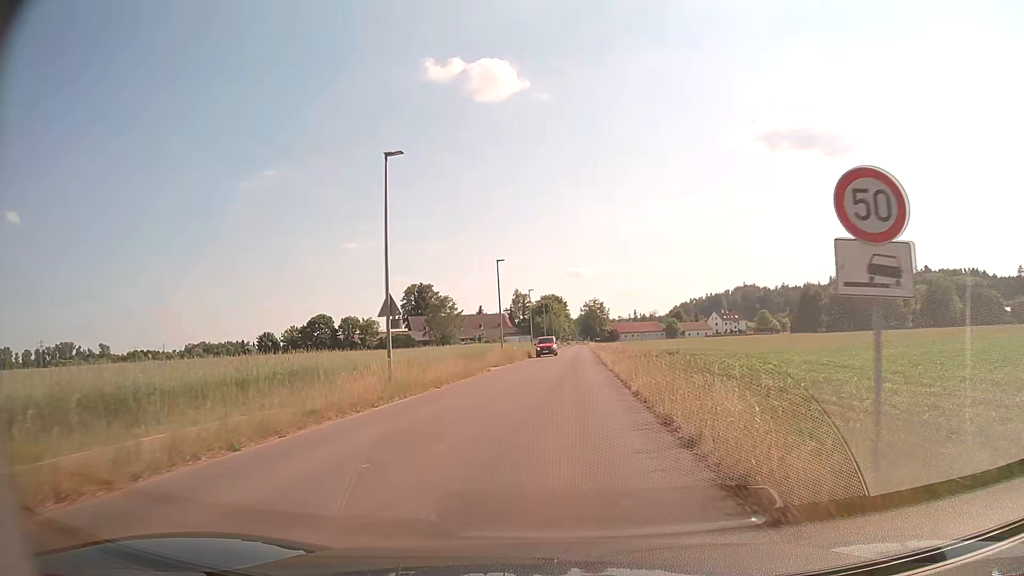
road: tertiary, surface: asphalt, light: Day
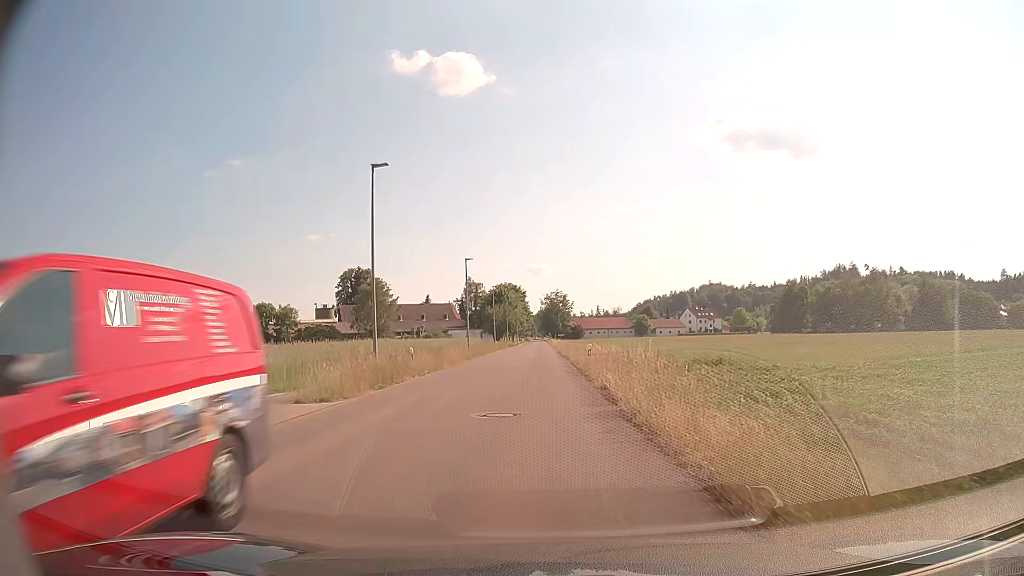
(+1.1, +27.4) m; +3°
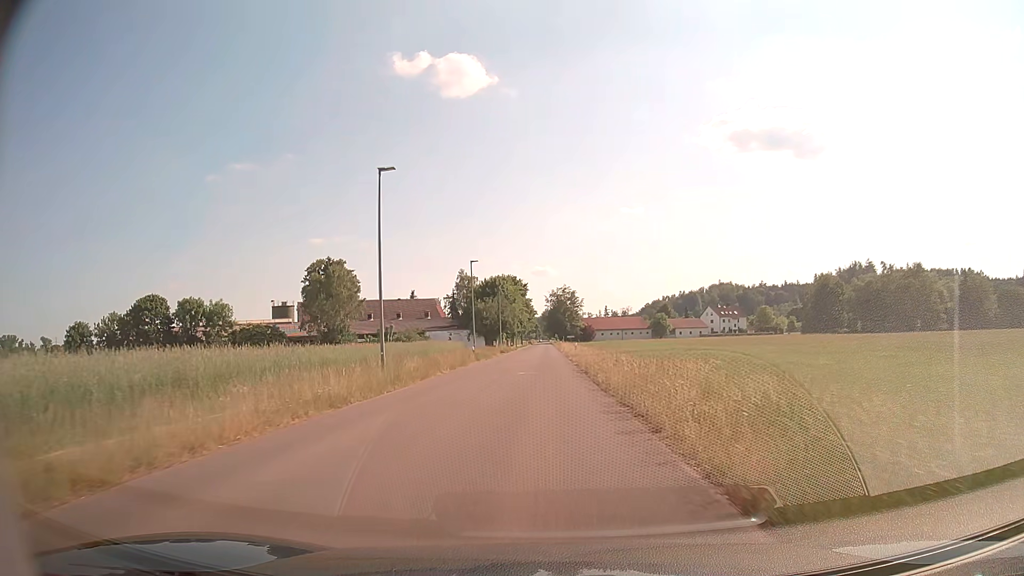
(-0.3, +29.6) m; -1°
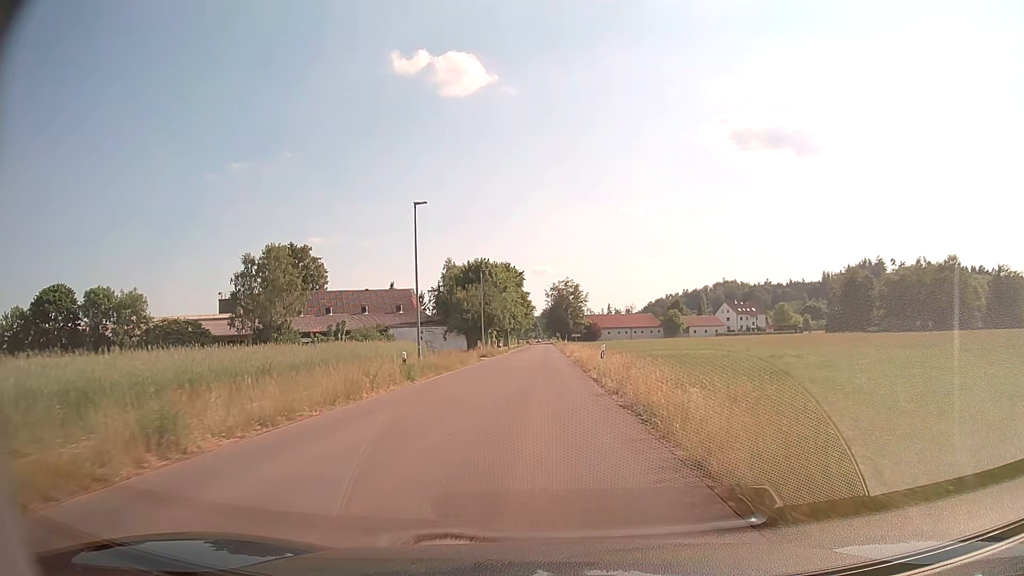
(+0.1, +23.1) m; 0°
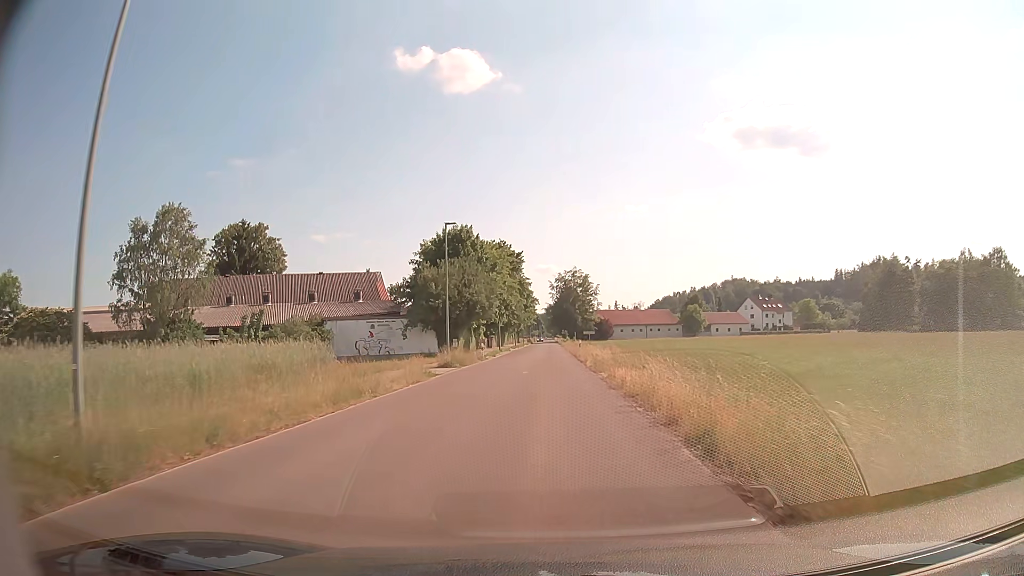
(-0.1, +23.5) m; -1°
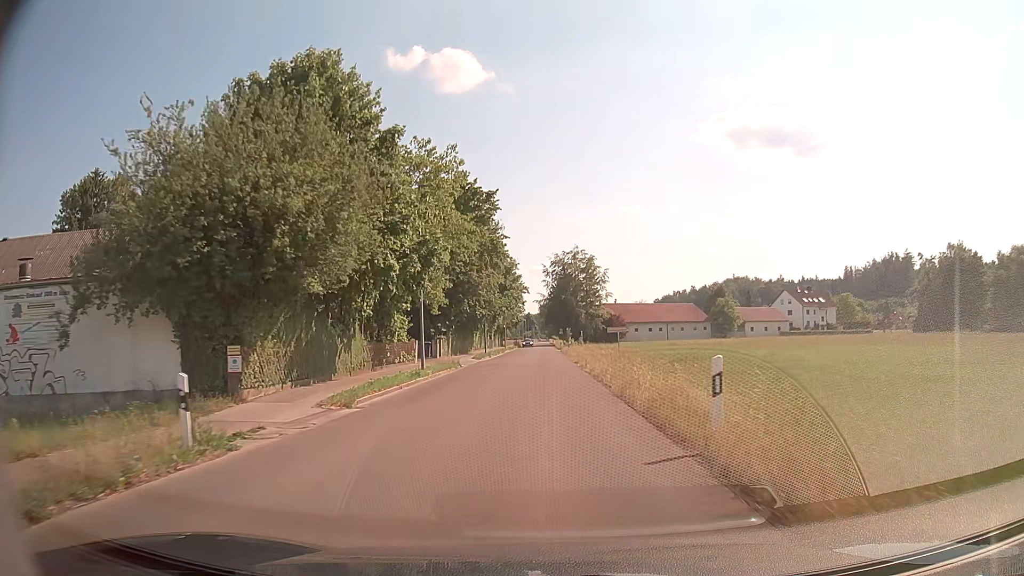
(+0.3, +38.7) m; +1°
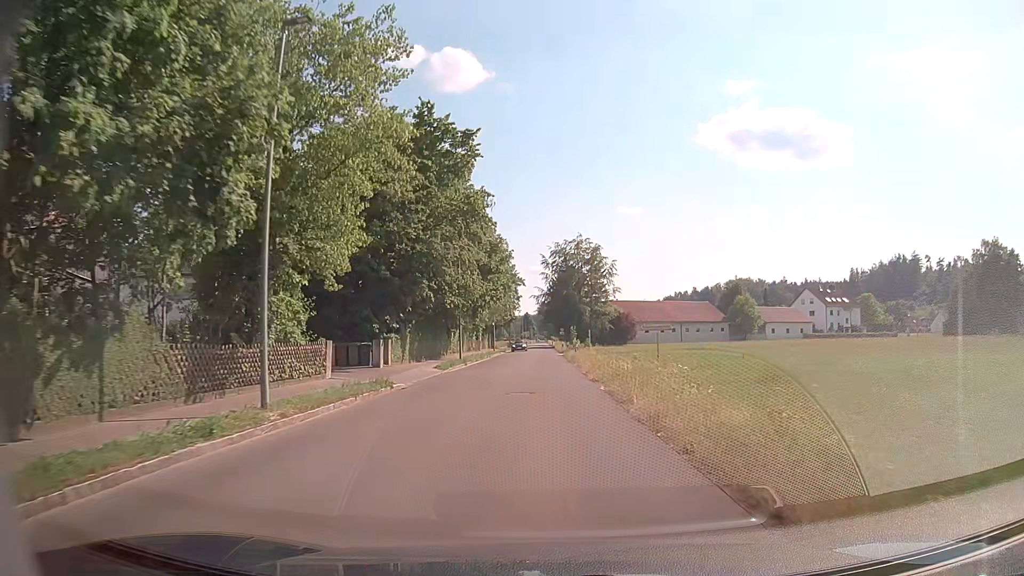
(0.0, +15.7) m; 0°
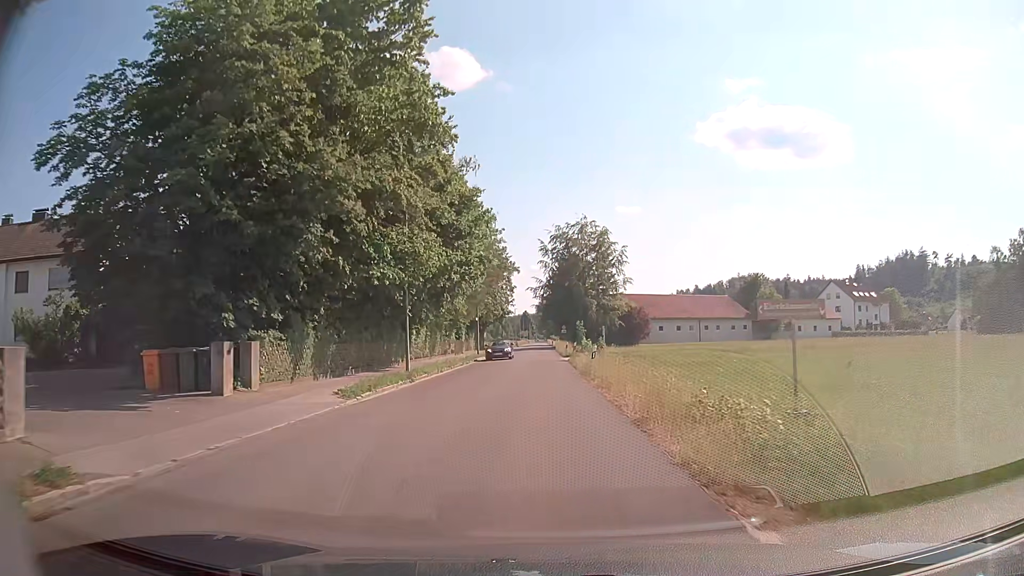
(-0.1, +15.5) m; 0°
